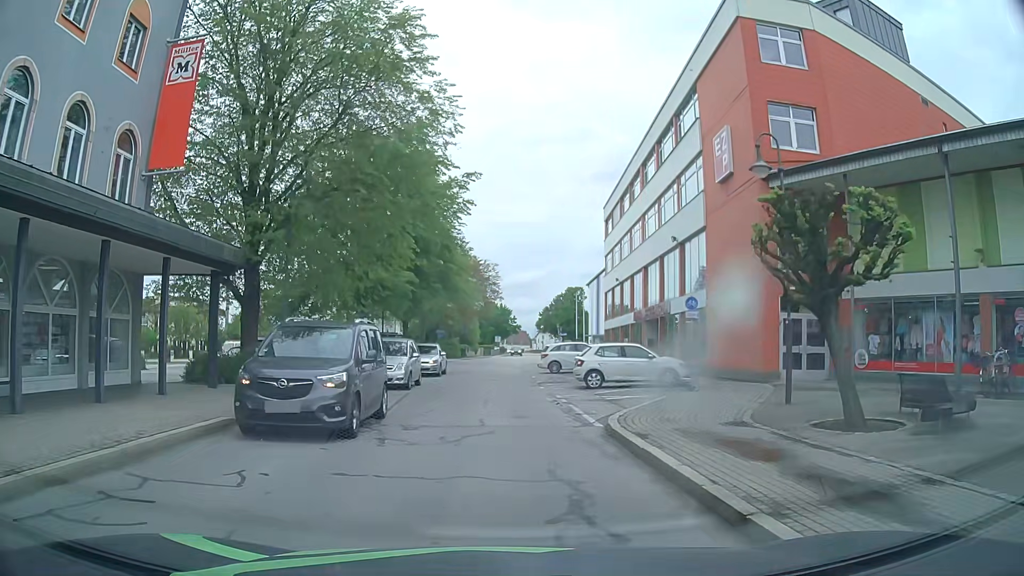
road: residential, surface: asphalt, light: Day
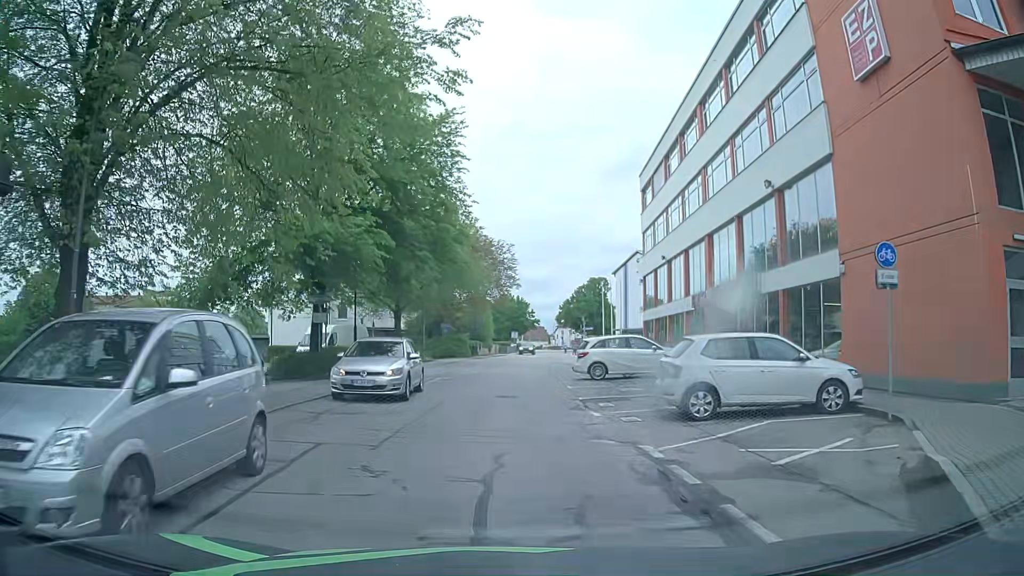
(-0.1, +10.9) m; -1°
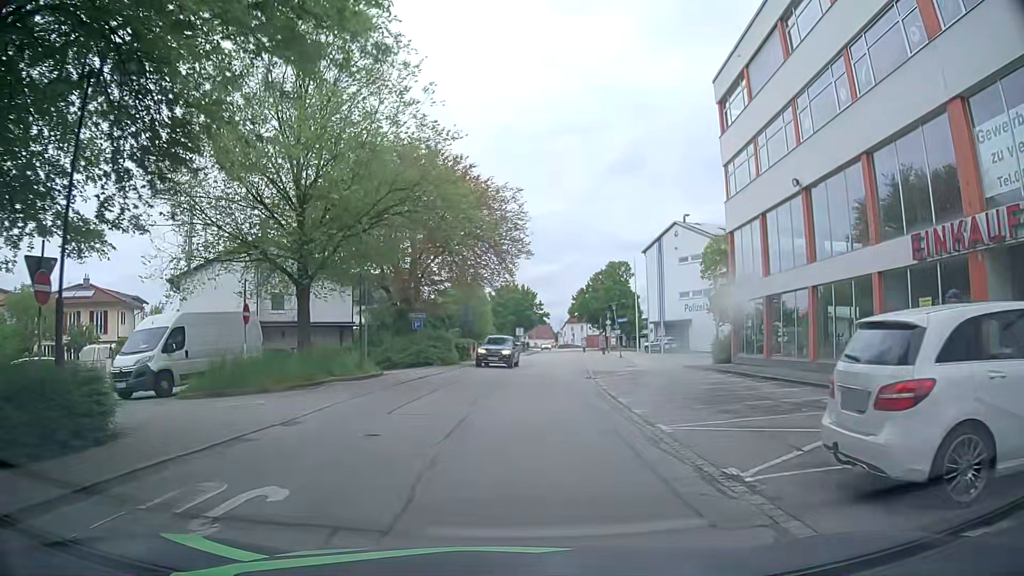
(-0.1, +19.8) m; +1°
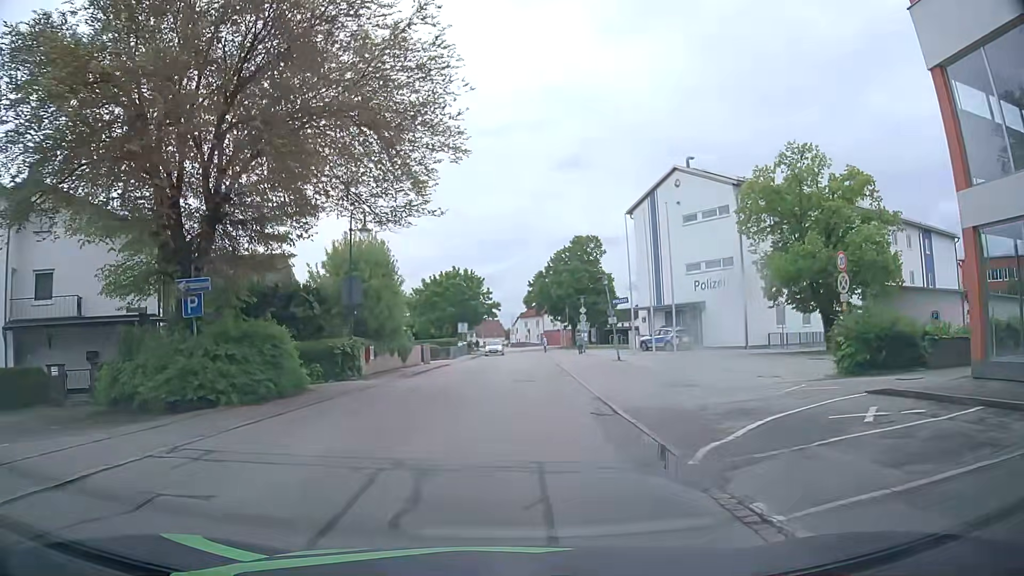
(+0.1, +21.2) m; +3°
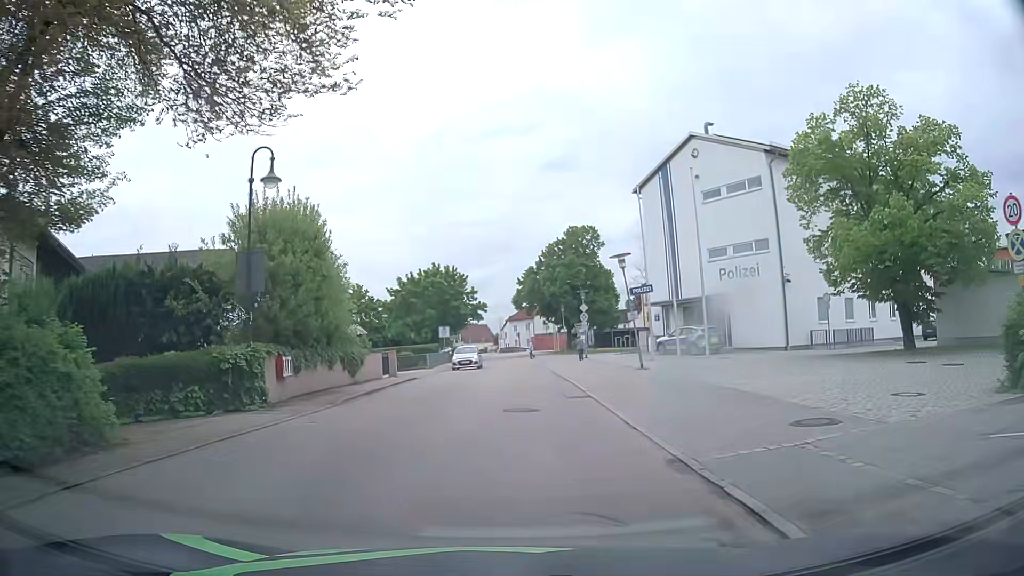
(0.0, +8.8) m; 0°
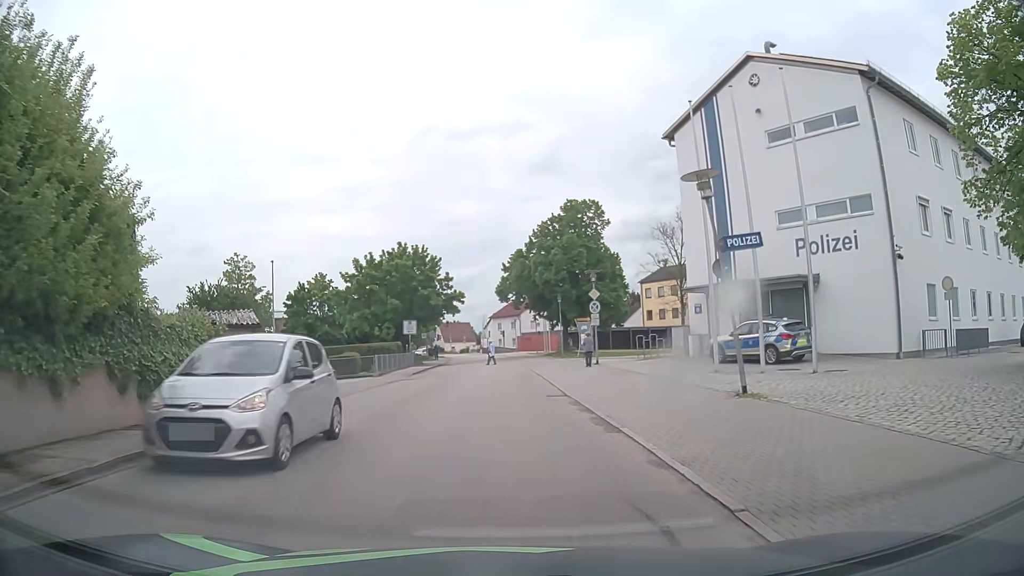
(+0.2, +13.3) m; +2°
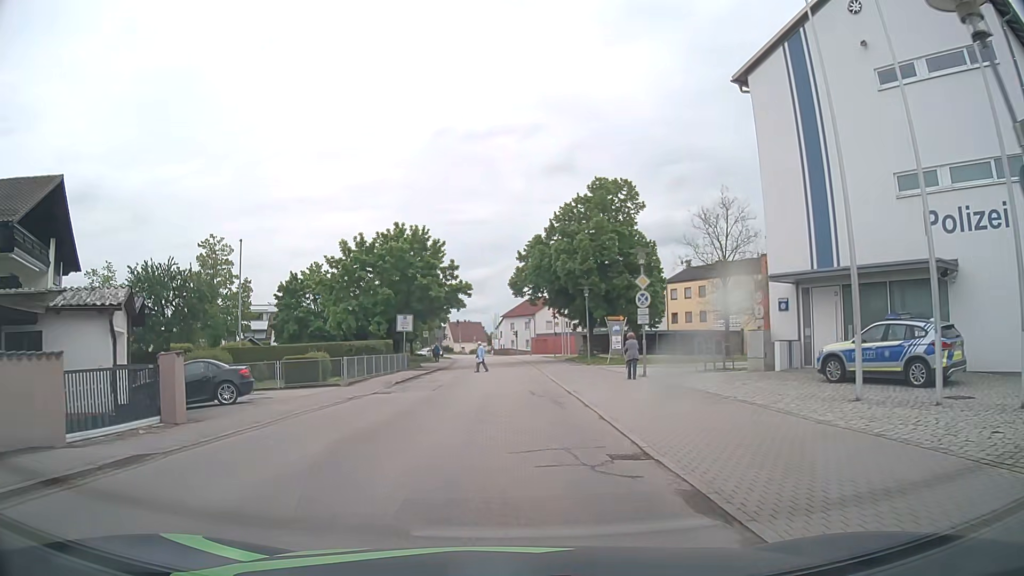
(-0.1, +8.9) m; -1°
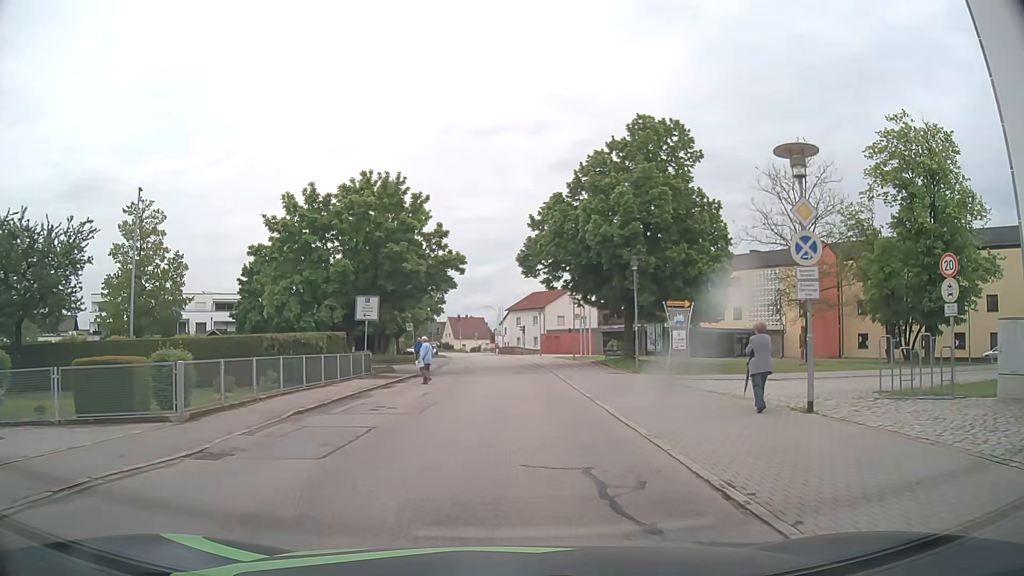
(0.0, +13.4) m; 0°
(0, +10) (0, +20) (0, +30) (0, +40) (0, +50) (-1, +60) (-1, +70) (-2, +80) (-3, +90) (-4, +100) m
